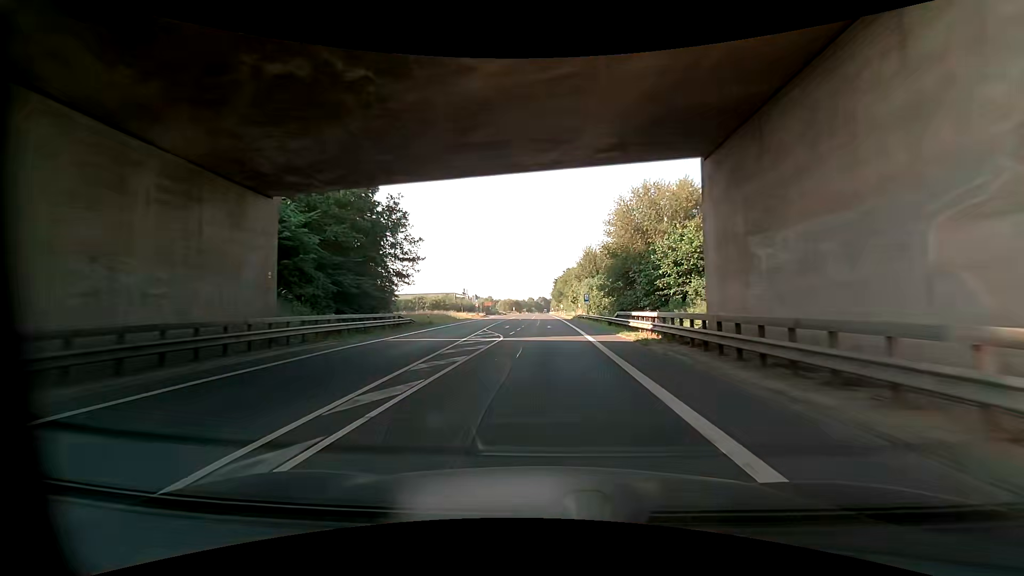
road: primary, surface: asphalt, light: Day
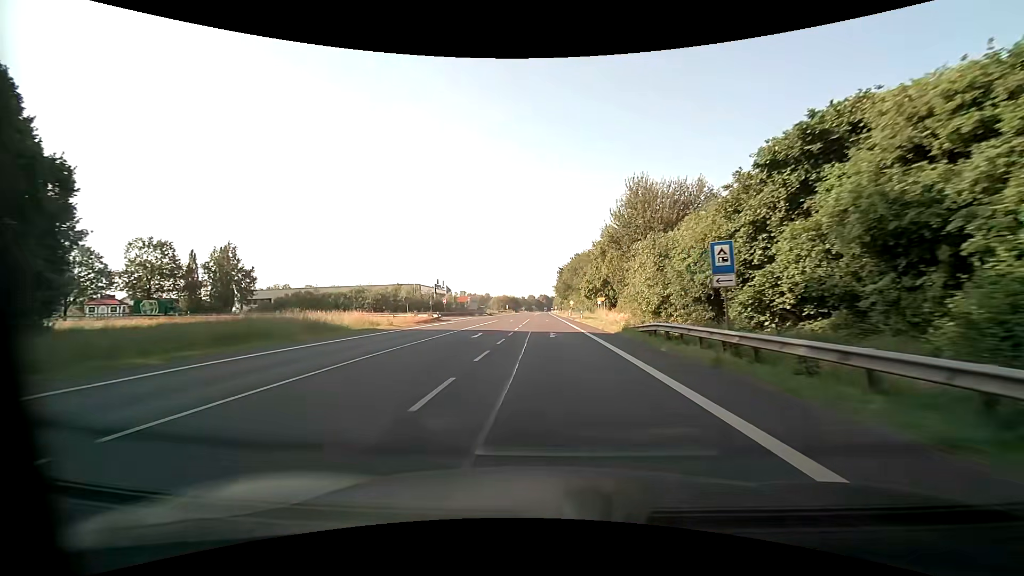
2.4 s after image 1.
(0.0, +44.3) m; 0°
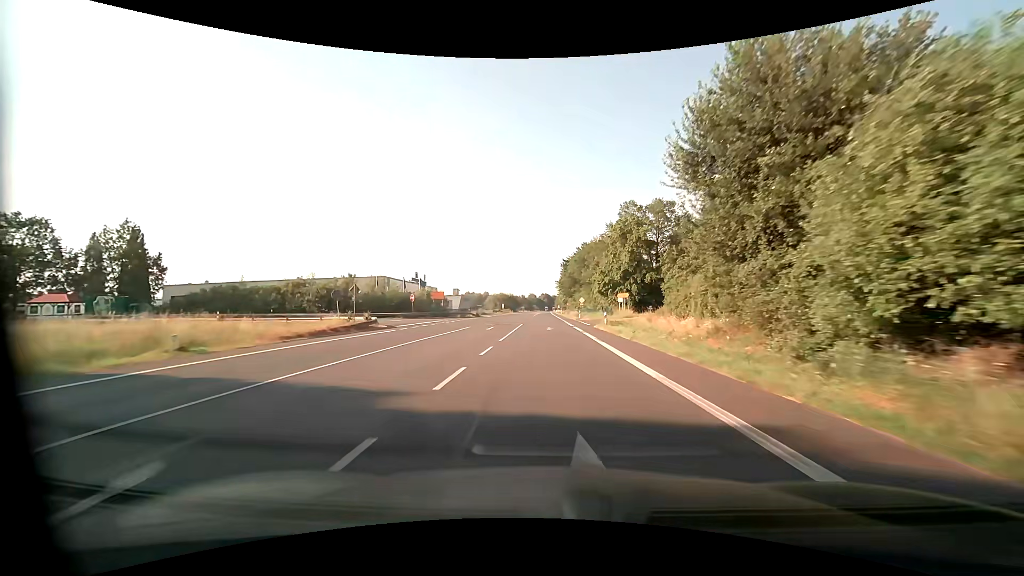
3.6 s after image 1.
(+0.1, +22.4) m; 0°
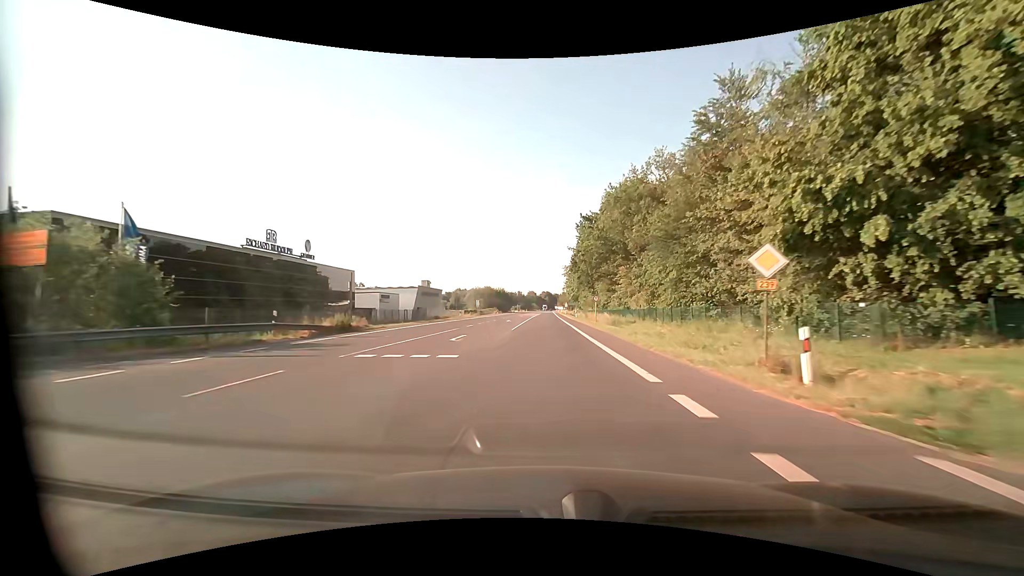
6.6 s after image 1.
(-0.1, +56.2) m; 0°
(0, +10) (0, +20) (0, +30) (0, +40) (0, +50) (0, +60) (0, +70) (0, +80) (0, +90) (0, +100) m
